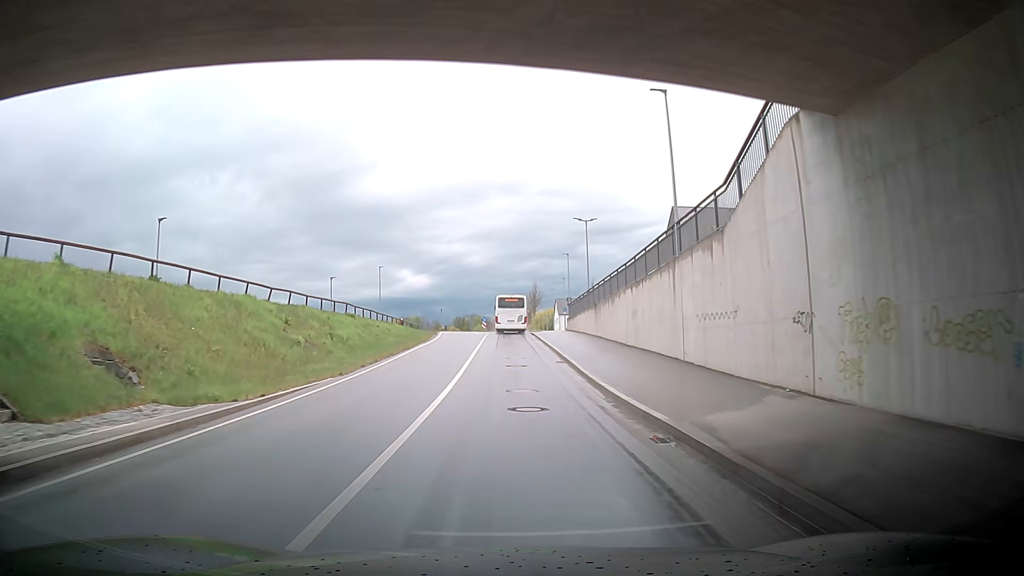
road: unclassified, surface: asphalt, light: Day
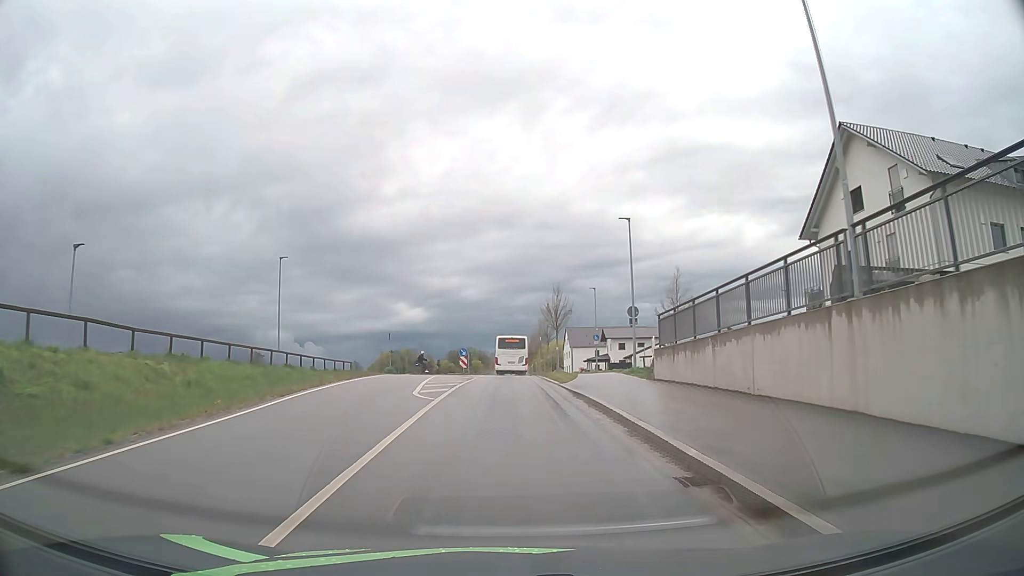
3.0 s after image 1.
(+0.5, +37.2) m; 0°
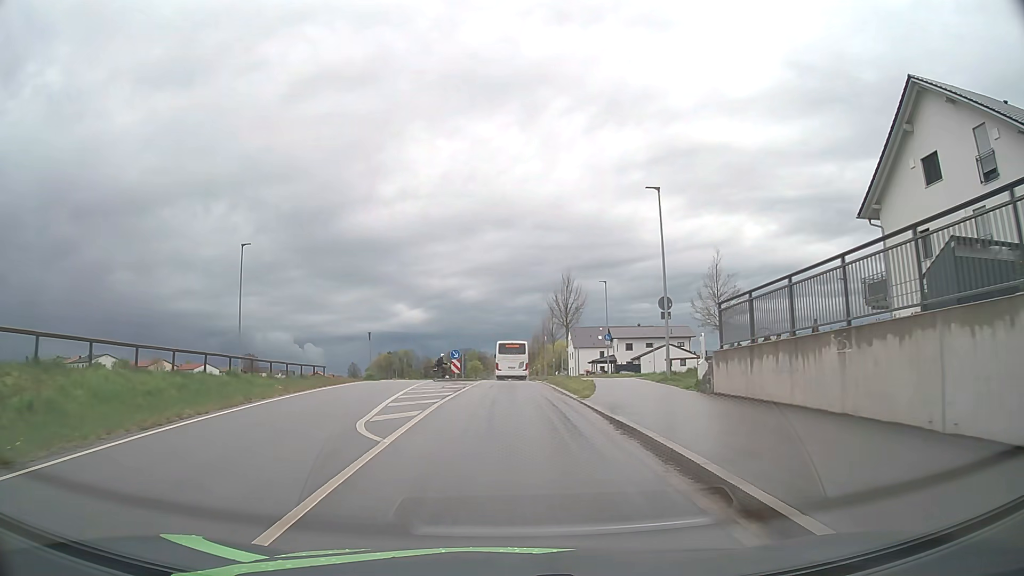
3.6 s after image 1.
(0.0, +7.2) m; 0°
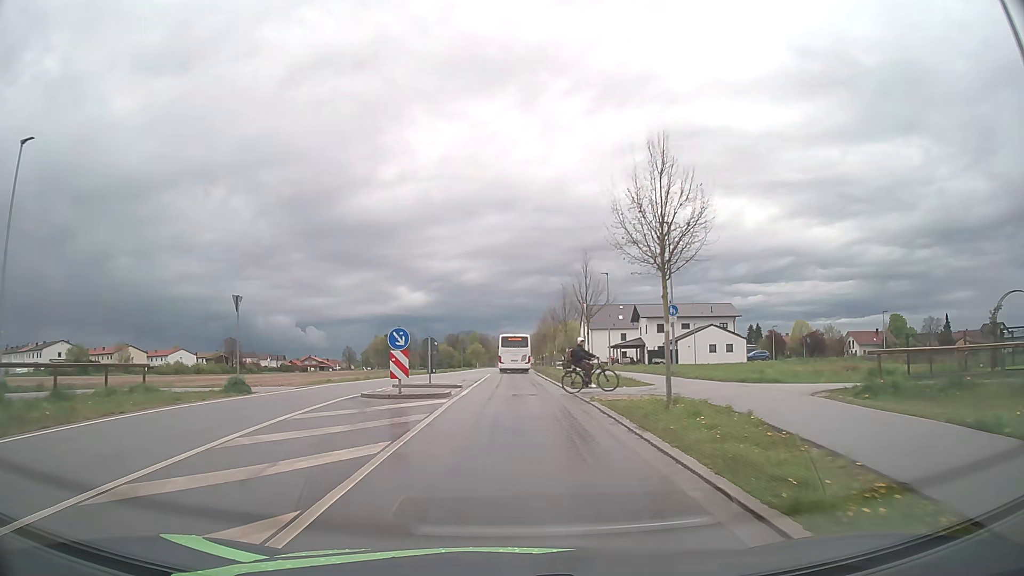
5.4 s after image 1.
(0.0, +21.7) m; 0°
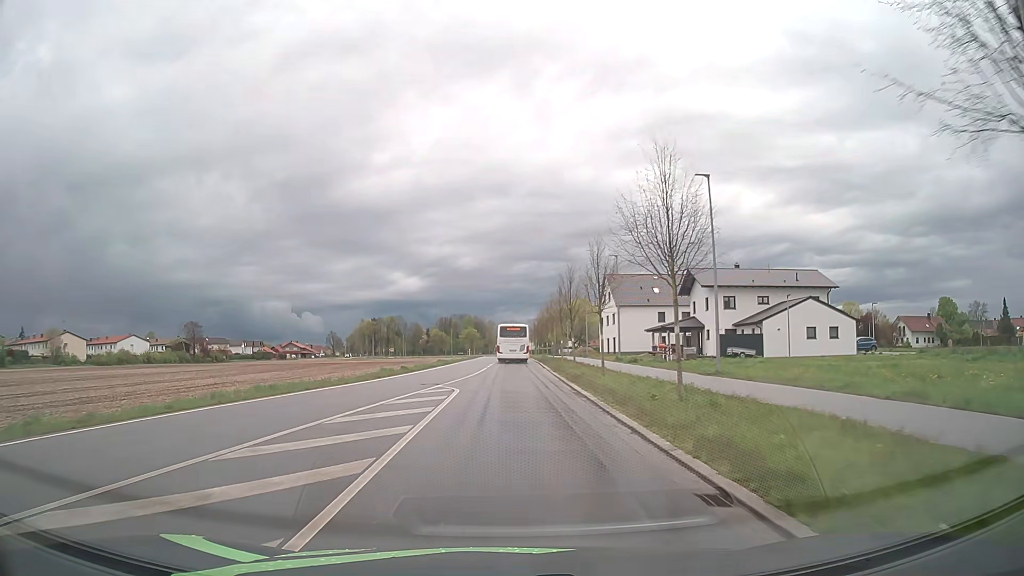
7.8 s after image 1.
(+0.1, +30.0) m; 0°
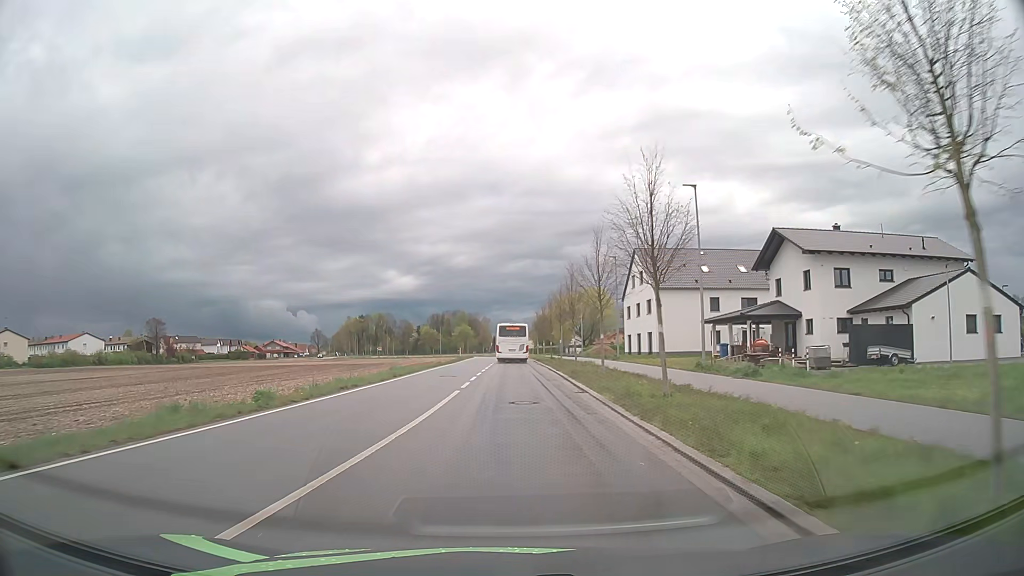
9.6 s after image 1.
(+0.2, +23.0) m; +1°
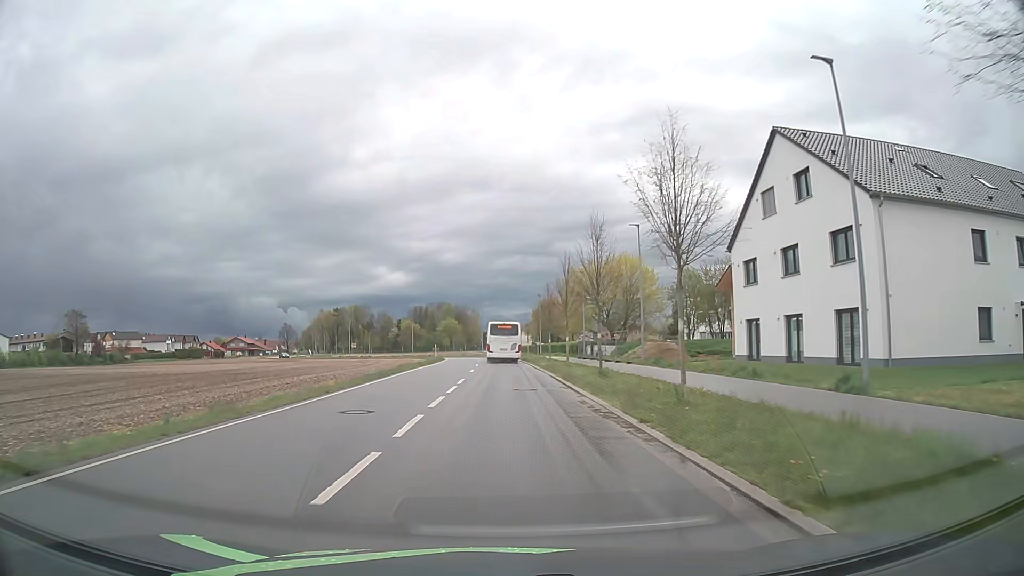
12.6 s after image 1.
(+0.4, +38.4) m; +1°
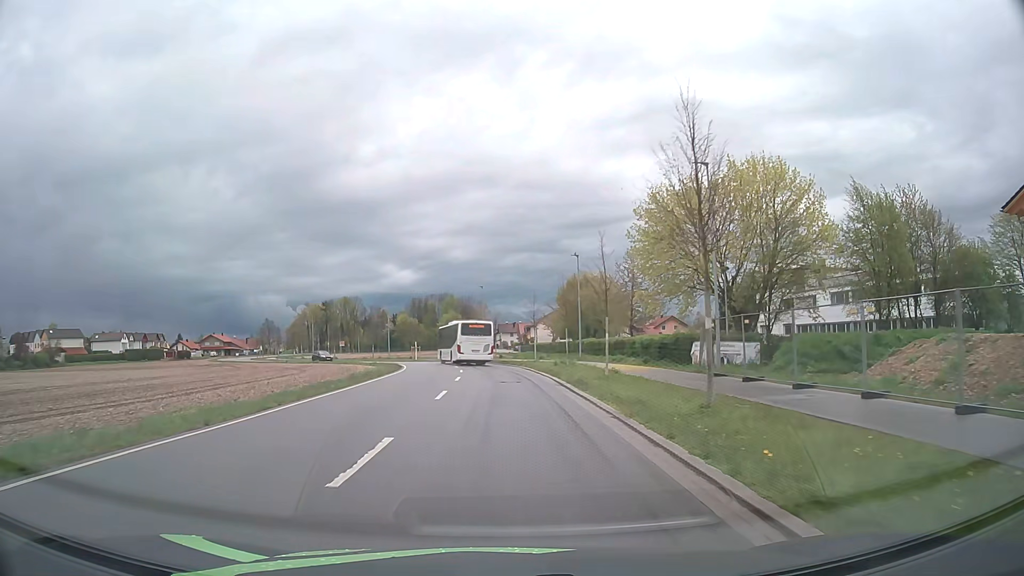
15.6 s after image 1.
(-0.2, +38.3) m; -1°
(0, +10) (0, +20) (0, +30) (-1, +40) (-2, +50) (-5, +60) (-8, +69) (-12, +78) (-18, +86) (-24, +94) m
